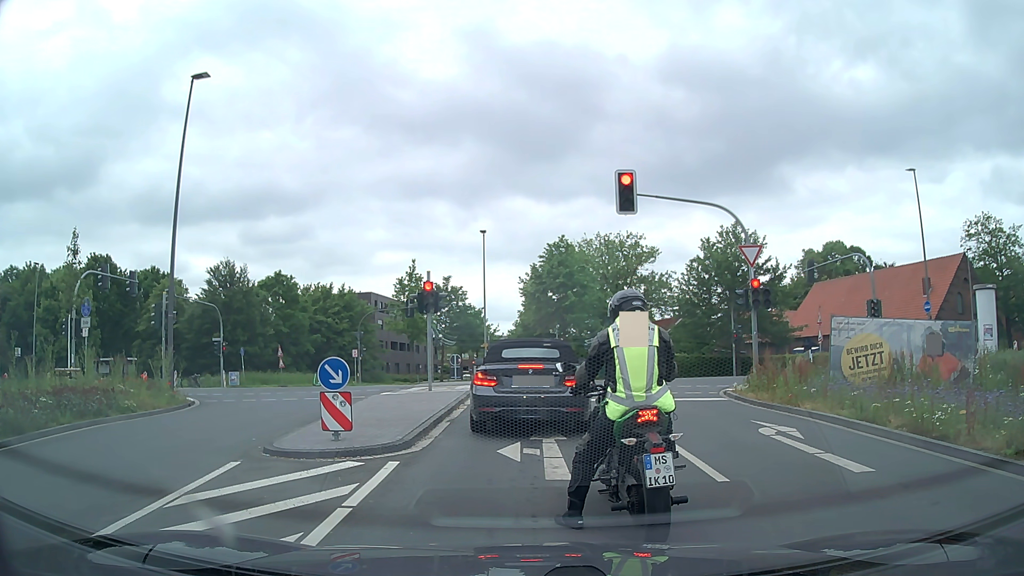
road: secondary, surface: asphalt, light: Day
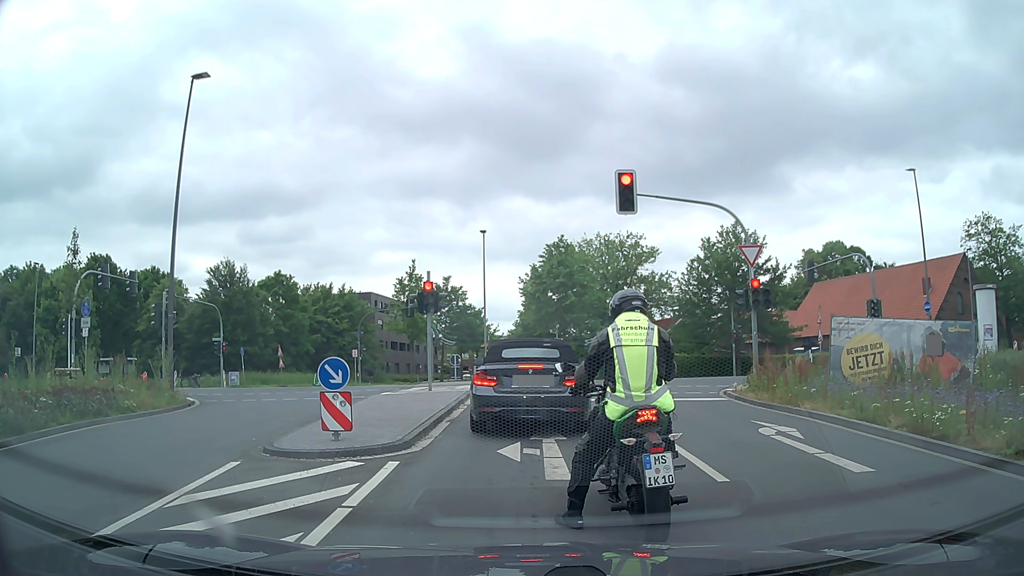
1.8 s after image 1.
(0.0, 0.0) m; 0°
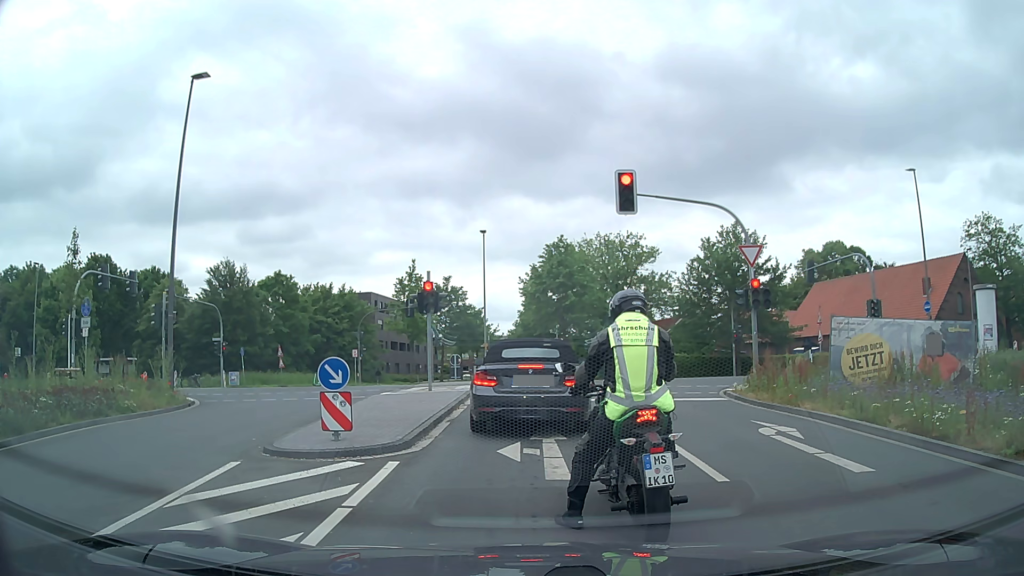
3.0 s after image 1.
(0.0, 0.0) m; 0°
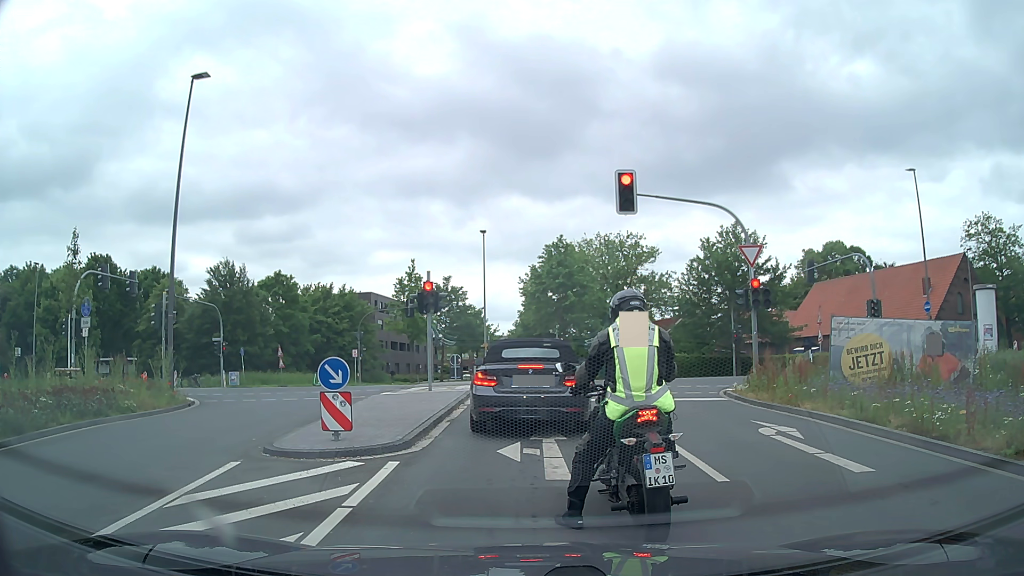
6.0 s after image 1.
(0.0, 0.0) m; 0°
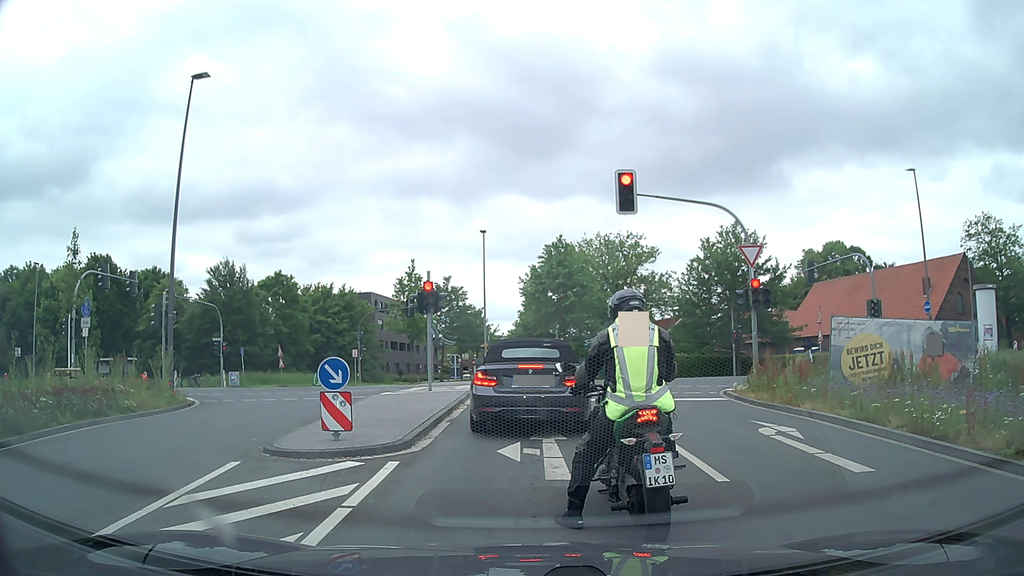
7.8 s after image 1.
(0.0, 0.0) m; 0°
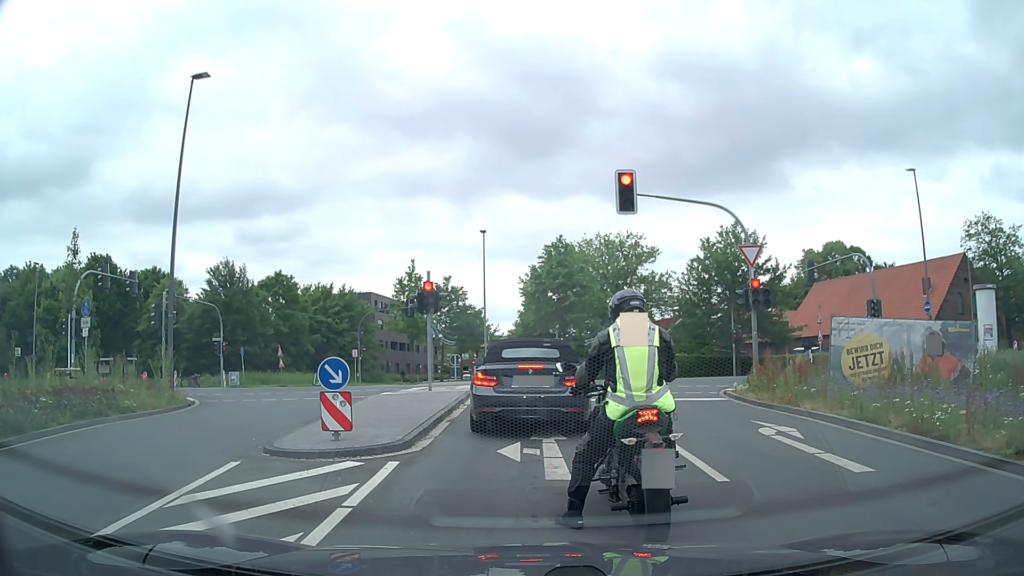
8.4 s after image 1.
(0.0, 0.0) m; 0°
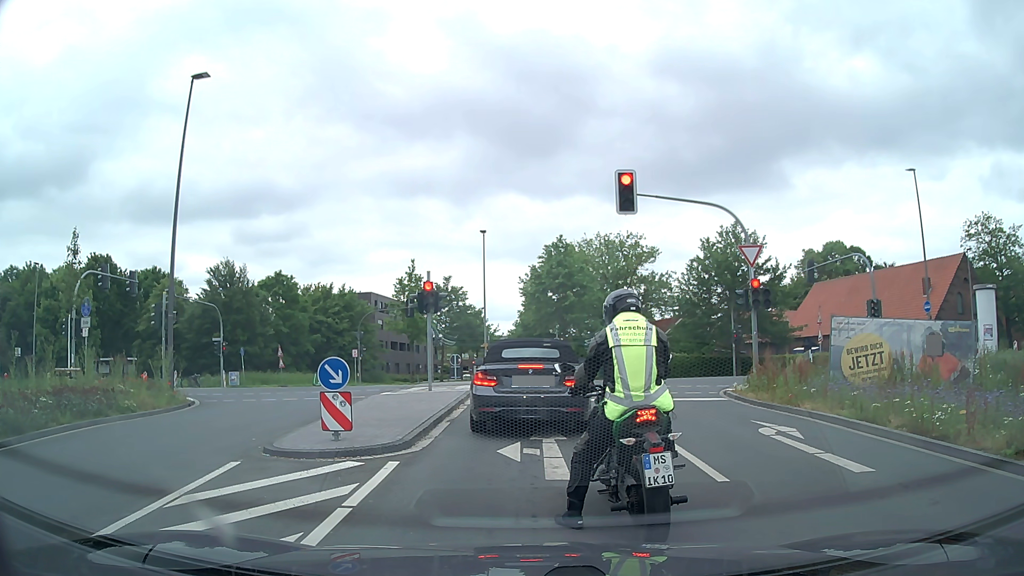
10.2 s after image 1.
(0.0, 0.0) m; 0°
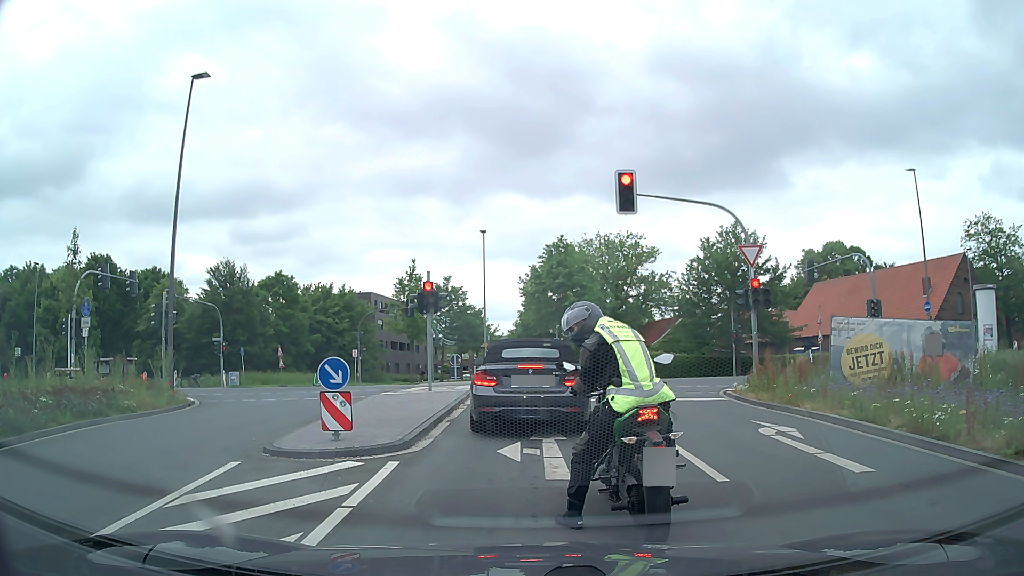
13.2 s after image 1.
(0.0, 0.0) m; 0°
